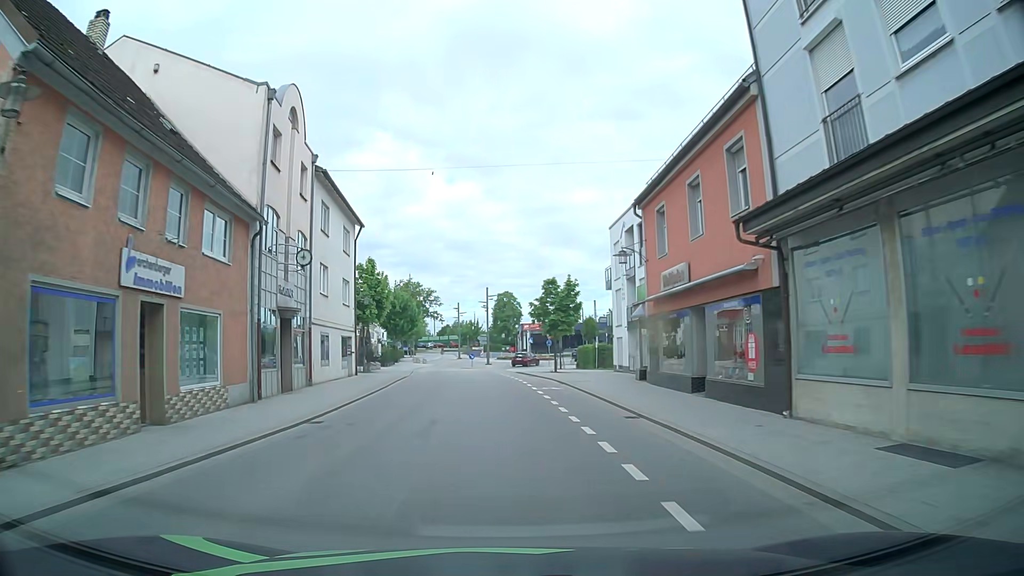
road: primary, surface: asphalt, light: Day
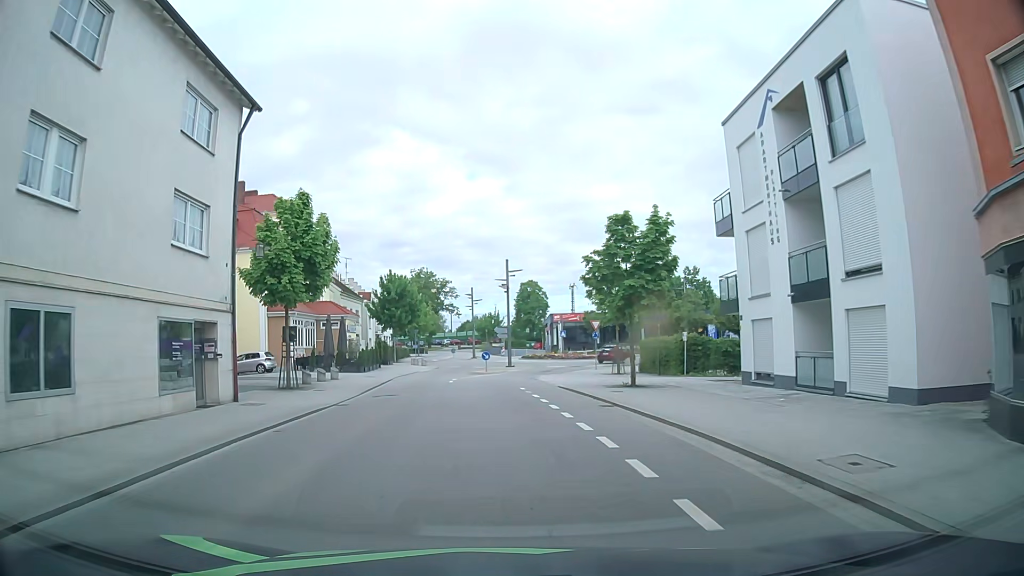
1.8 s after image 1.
(-0.6, +20.2) m; -2°
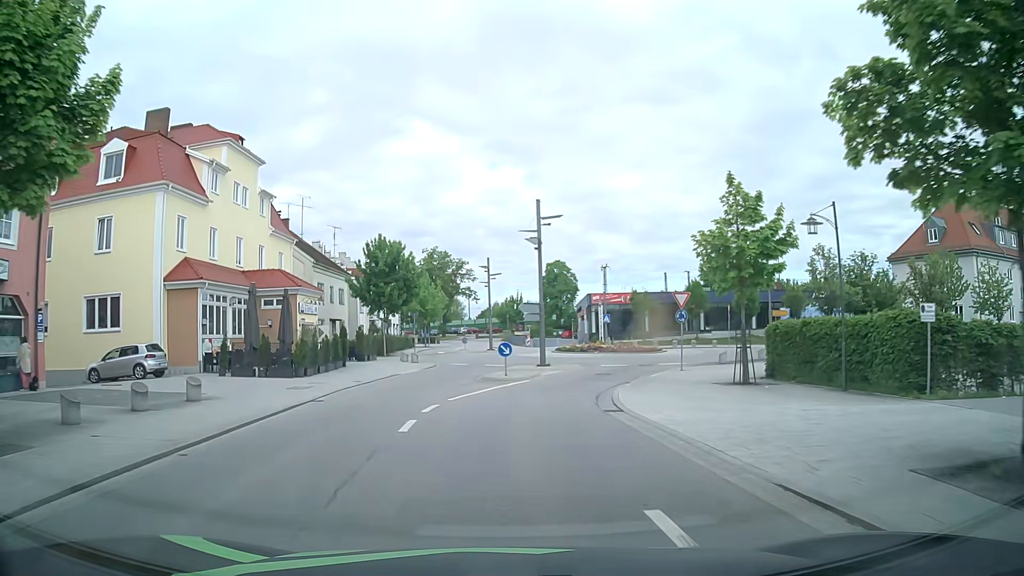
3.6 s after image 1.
(-0.3, +18.3) m; -1°
(0, +10) (+1, +20) (+4, +30) (+9, +38) (+15, +45) (+24, +51) (+33, +55) (+42, +58) (+52, +61) (+61, +65) m
